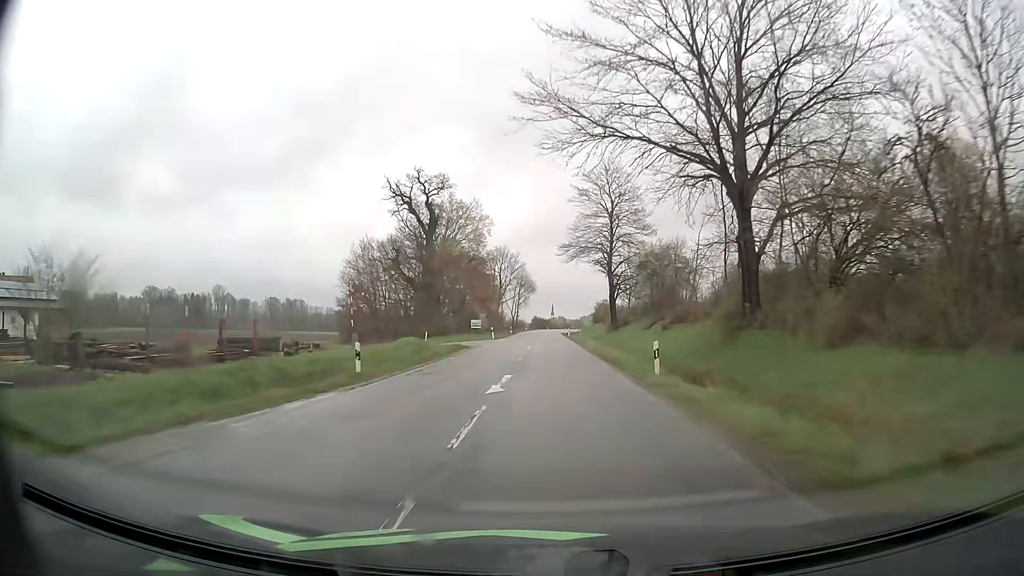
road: secondary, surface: asphalt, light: Day
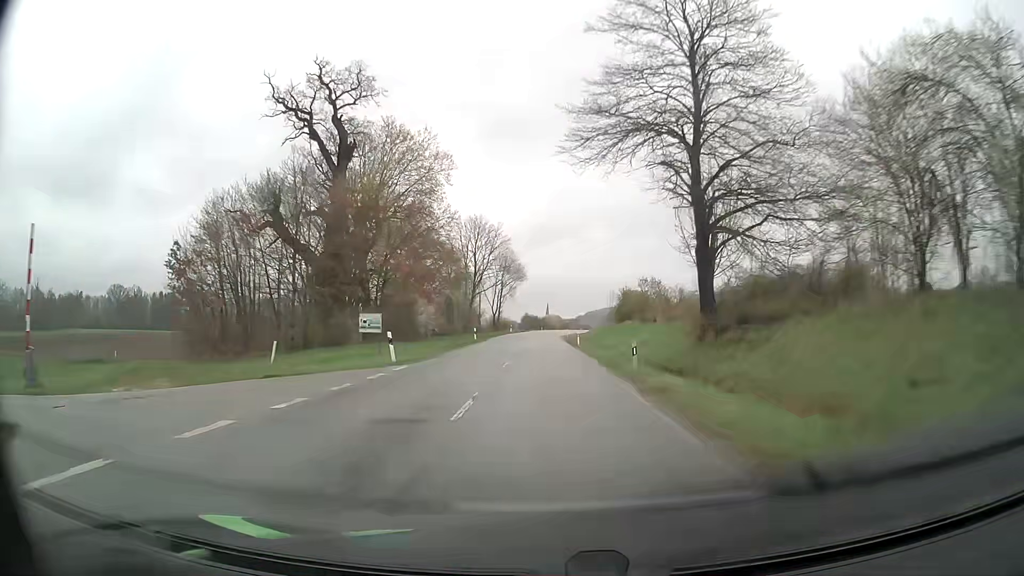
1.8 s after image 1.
(+0.1, +39.7) m; +1°
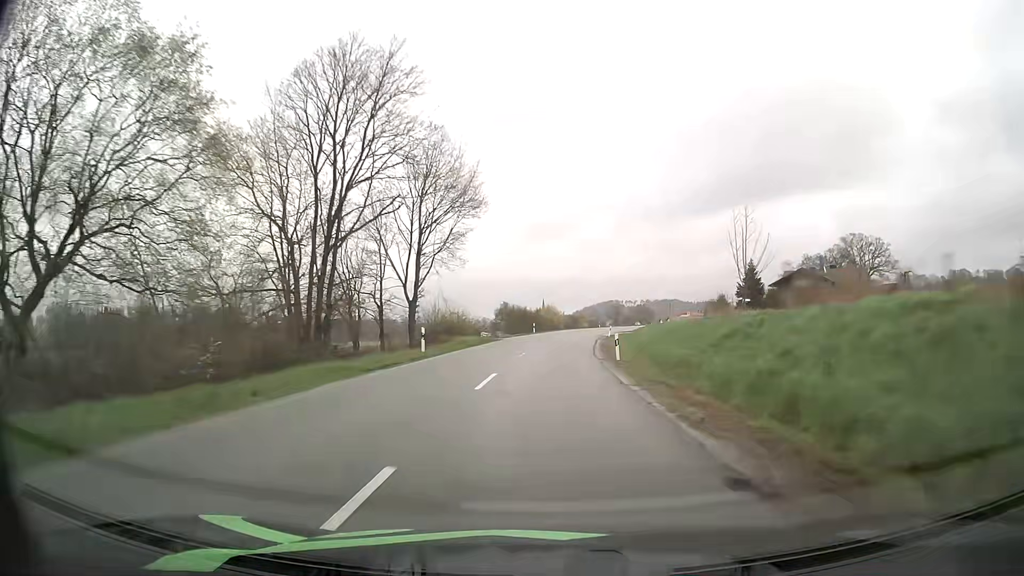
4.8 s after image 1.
(-0.2, +64.8) m; 0°
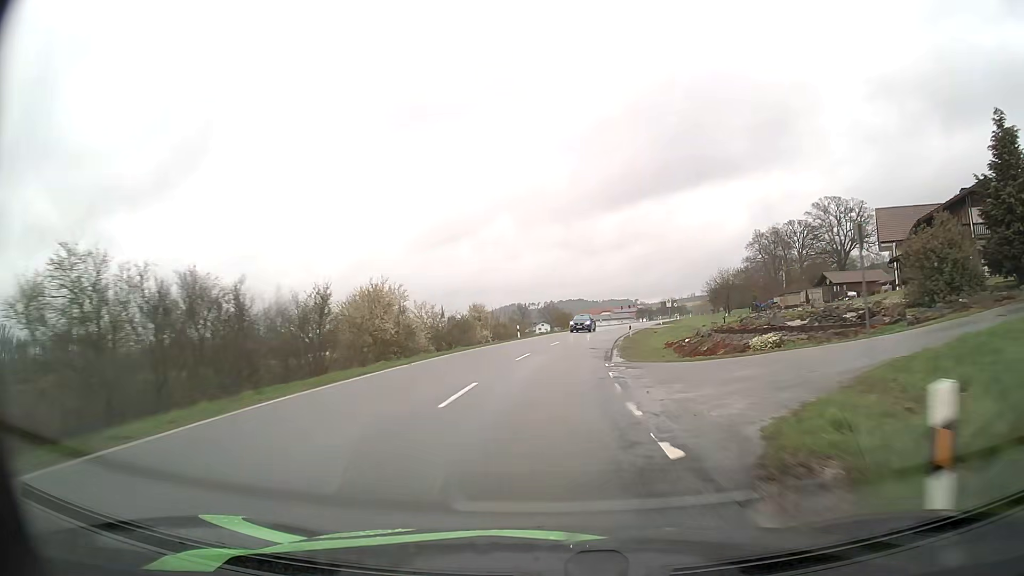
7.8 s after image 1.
(+3.4, +63.1) m; +8°
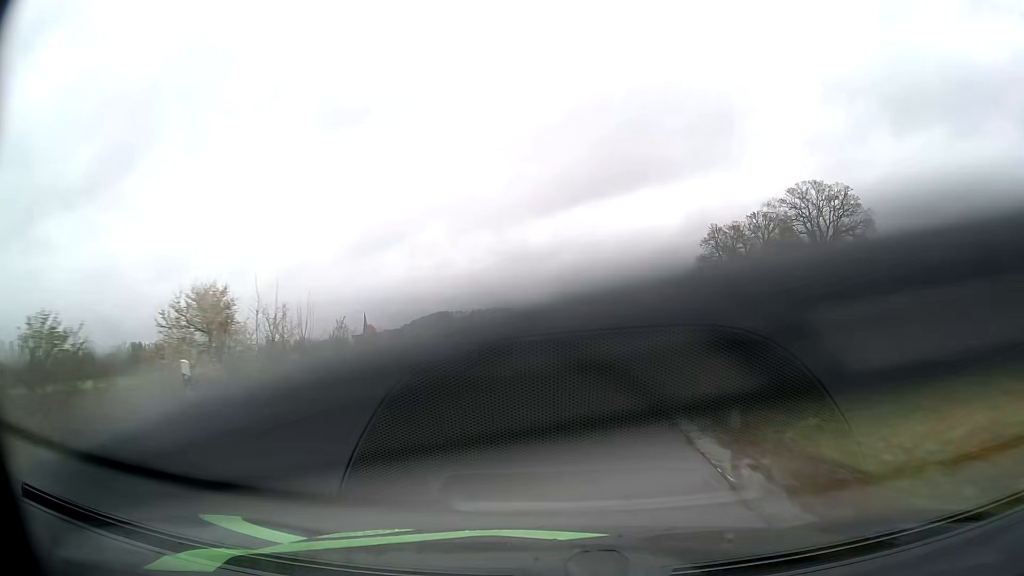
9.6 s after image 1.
(+2.0, +37.4) m; +6°
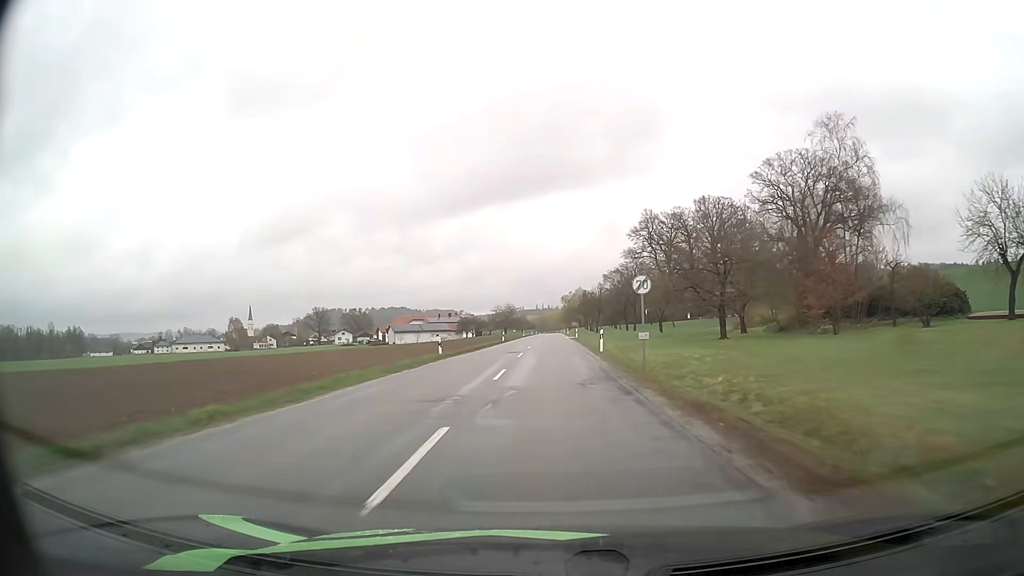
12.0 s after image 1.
(+4.3, +52.2) m; +9°
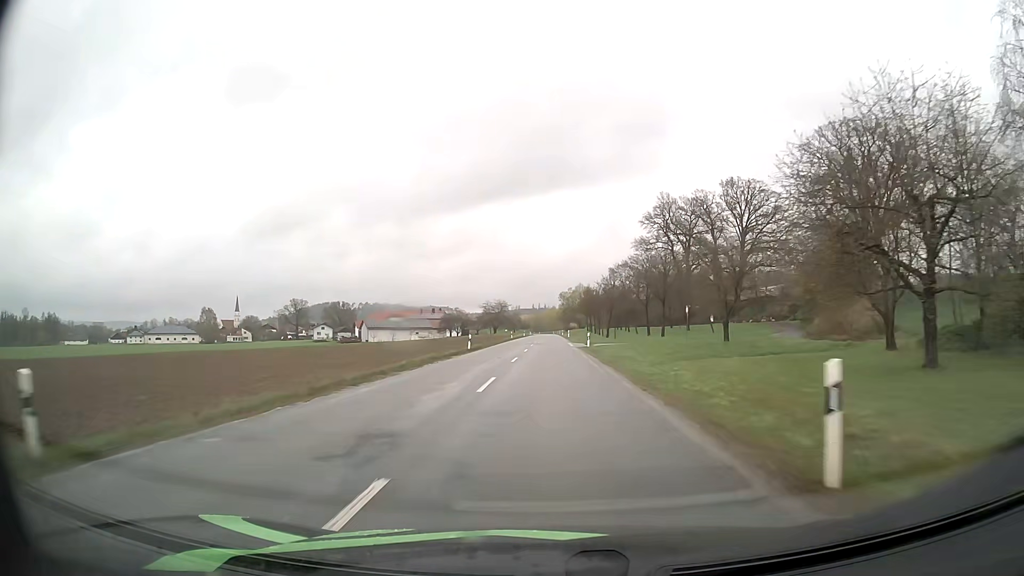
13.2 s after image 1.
(+0.2, +27.2) m; 0°
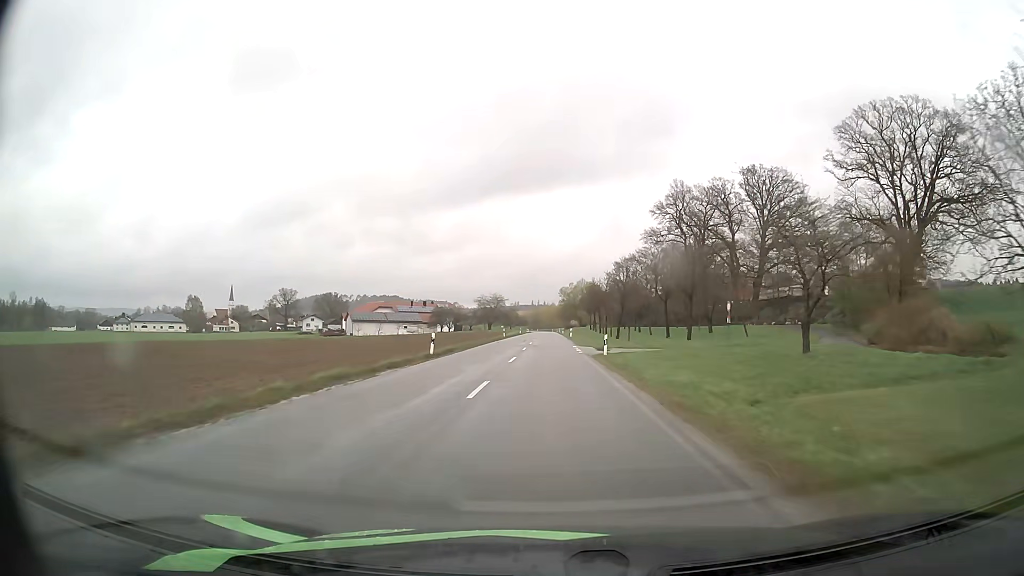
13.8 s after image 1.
(0.0, +13.8) m; 0°
(0, +10) (0, +20) (0, +30) (0, +40) (0, +50) (0, +60) (0, +70) (0, +80) (0, +90) (0, +100) m
